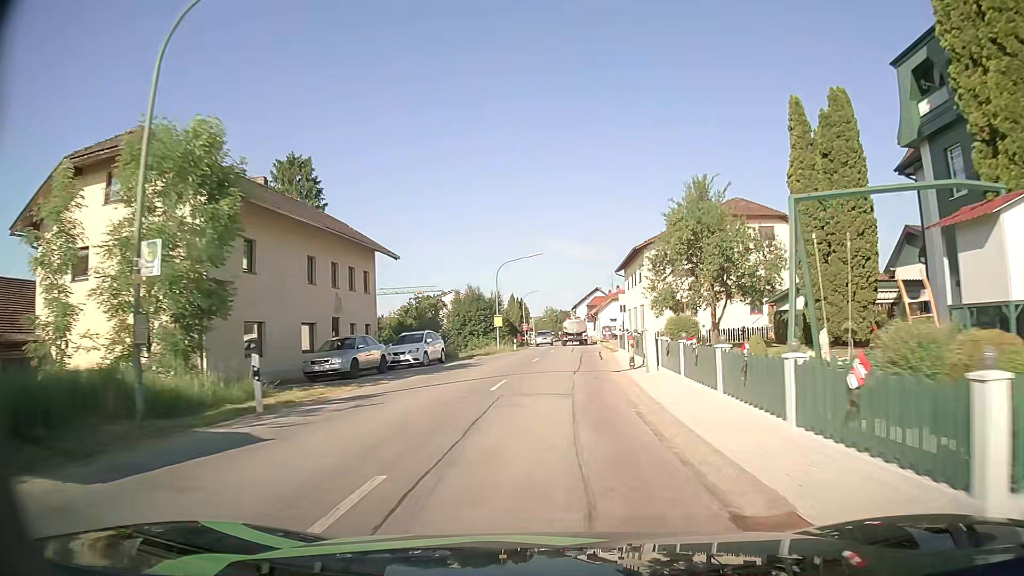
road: secondary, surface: asphalt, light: Day
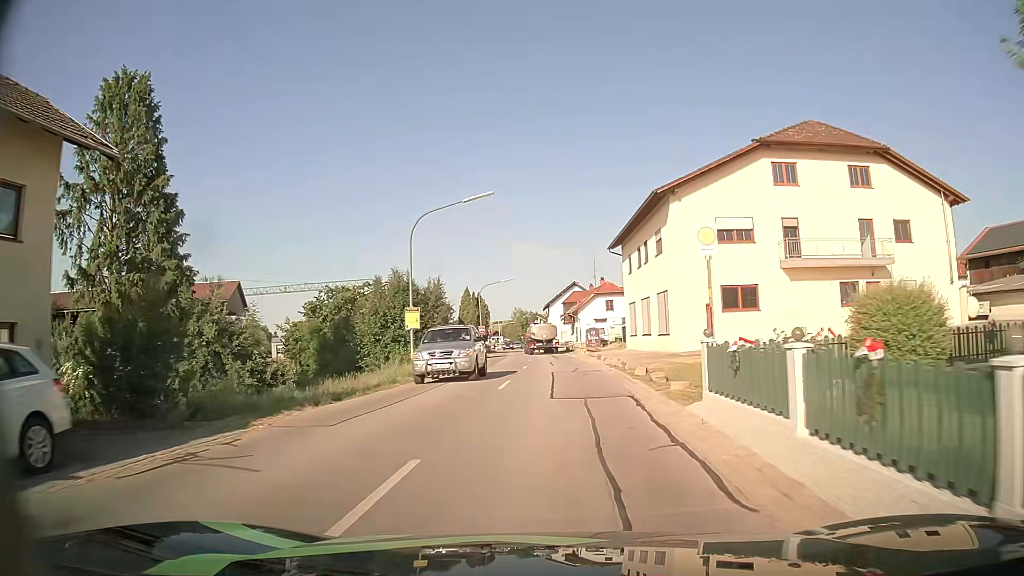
(+0.6, +23.3) m; +2°
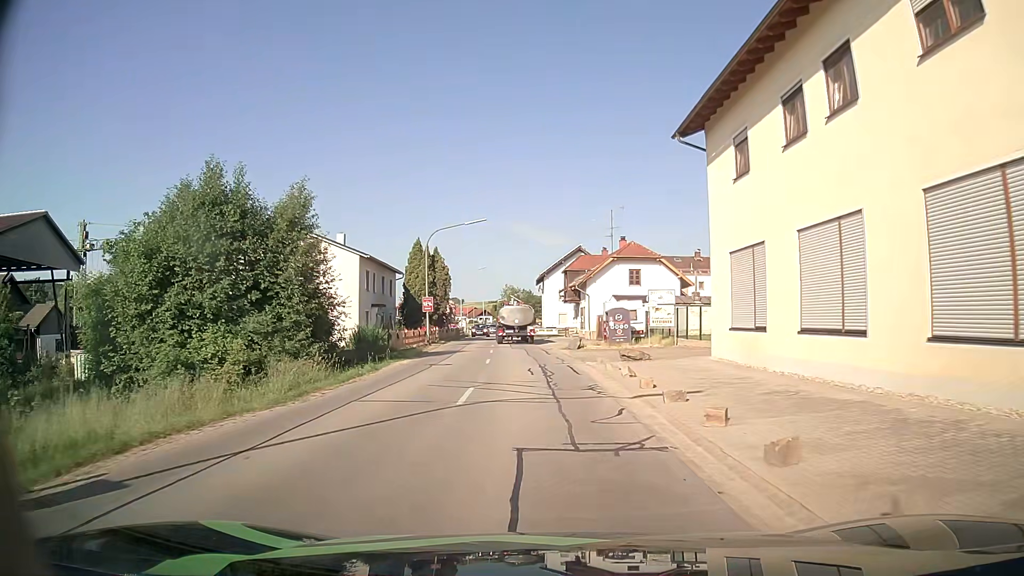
(+0.4, +27.6) m; 0°
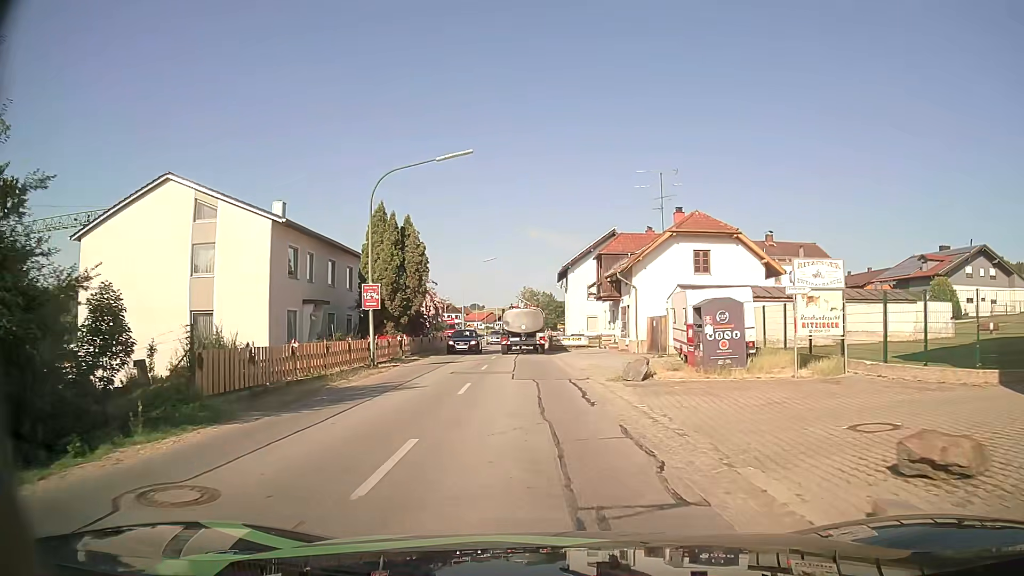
(-0.2, +17.3) m; -1°
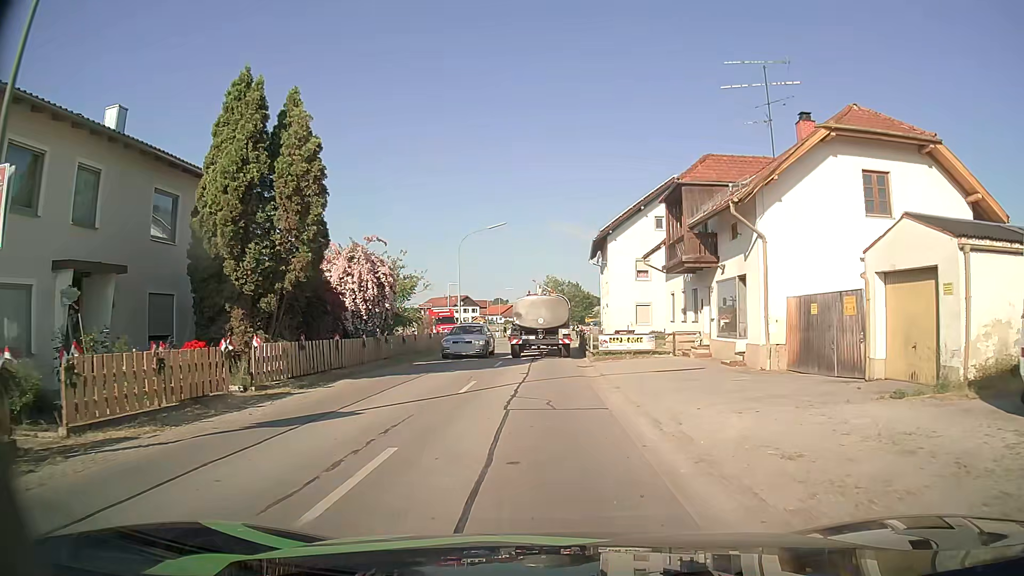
(-0.3, +18.5) m; -2°
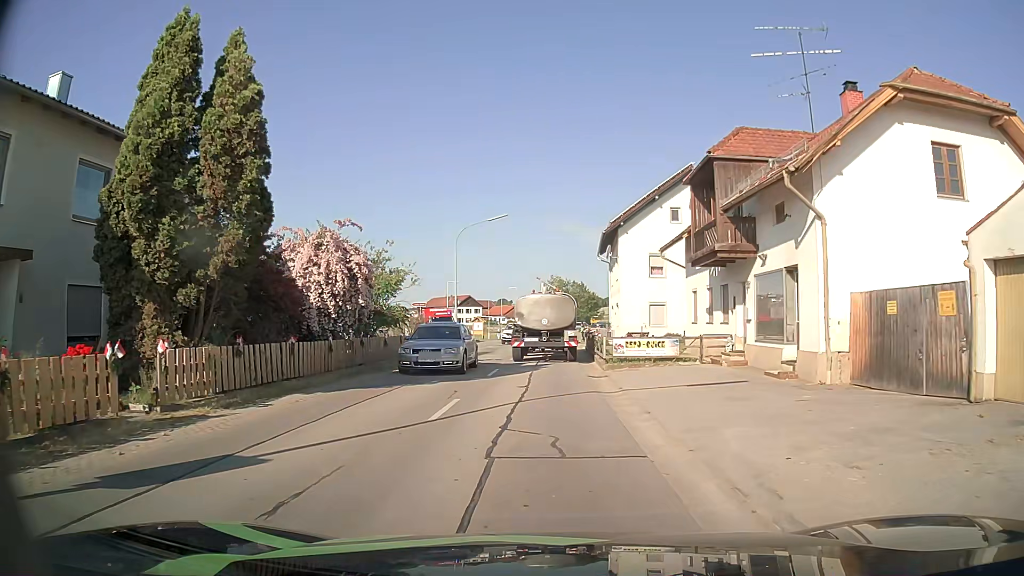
(0.0, +3.8) m; -1°
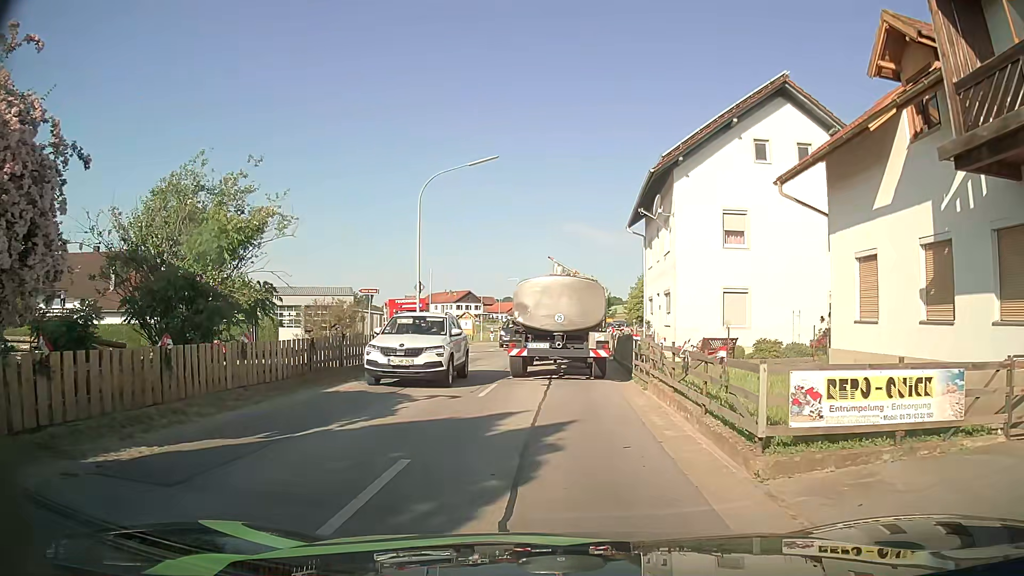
(0.0, +14.5) m; 0°
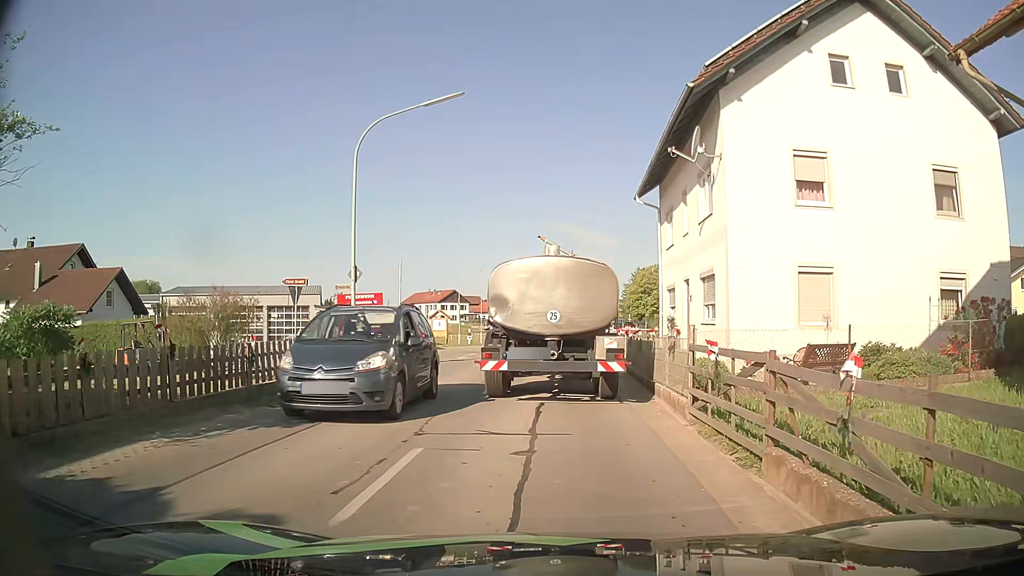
(+0.1, +8.1) m; +2°
(0, +10) (0, +20) (-1, +30) (0, +40) (0, +50) (+1, +60) (+2, +70) (+2, +80) (+2, +90) (0, +100) m
